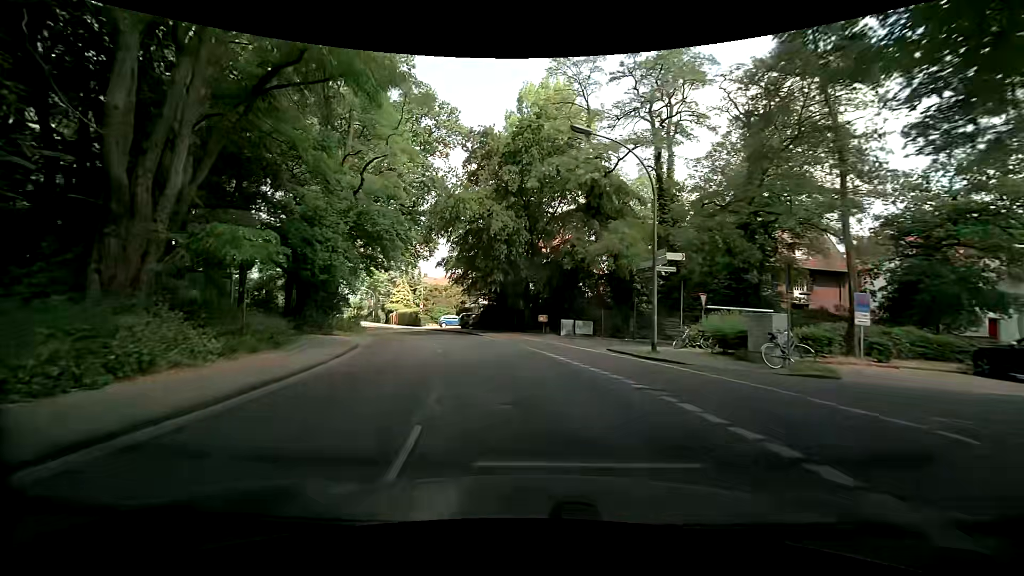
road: tertiary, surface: asphalt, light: Day
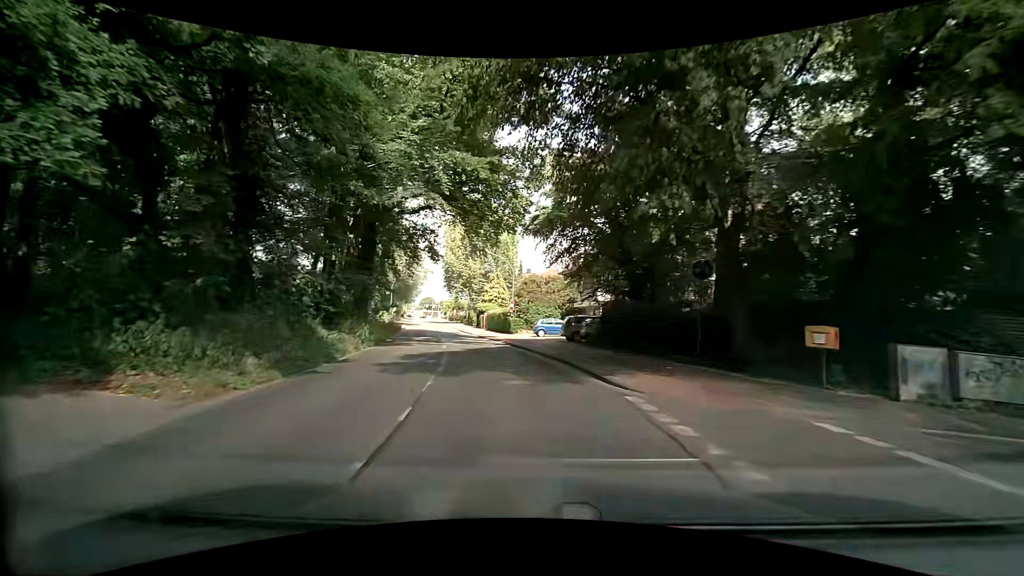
(-2.6, +21.1) m; -13°
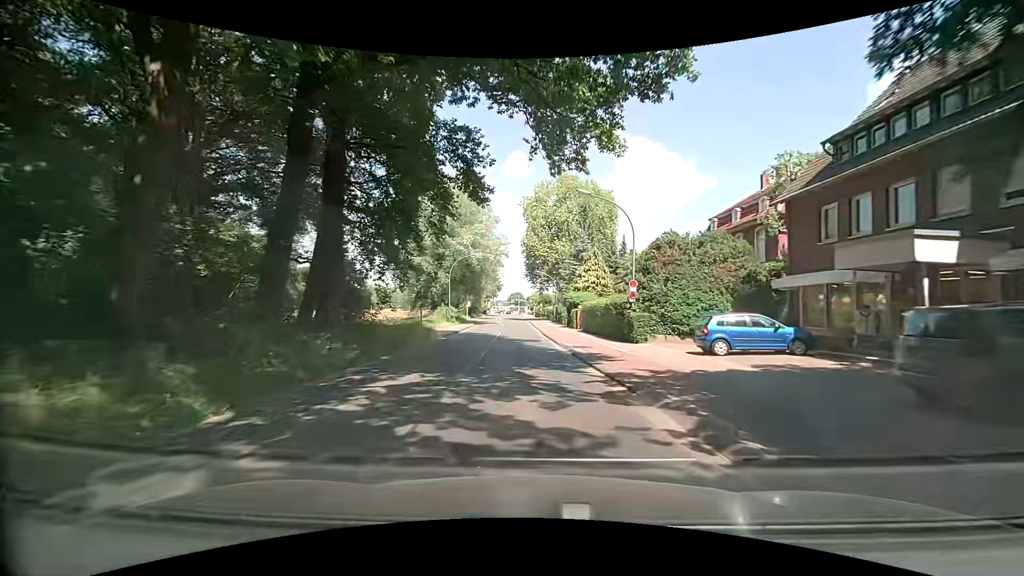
(-2.4, +21.8) m; -10°
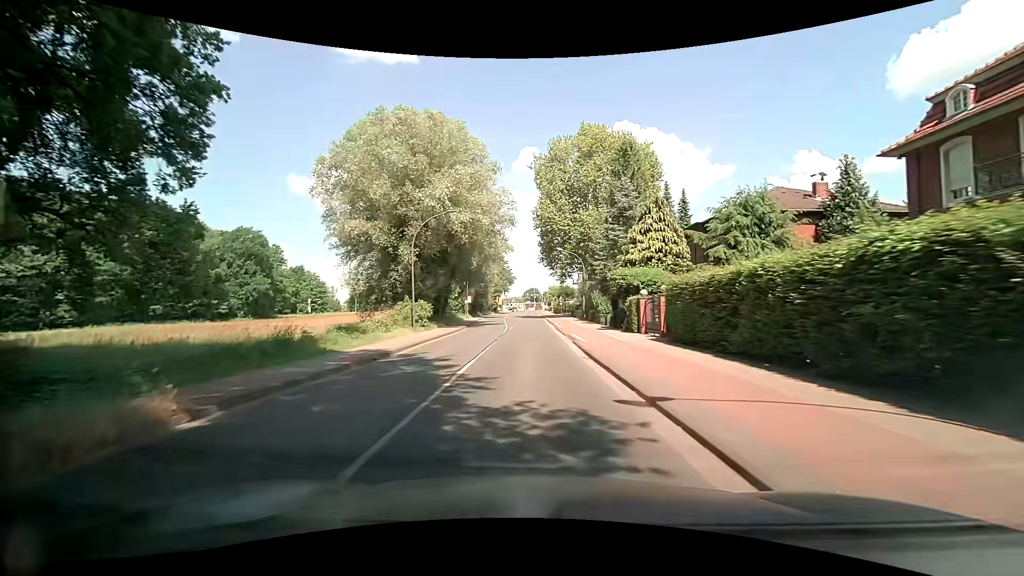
(-0.6, +22.9) m; -4°
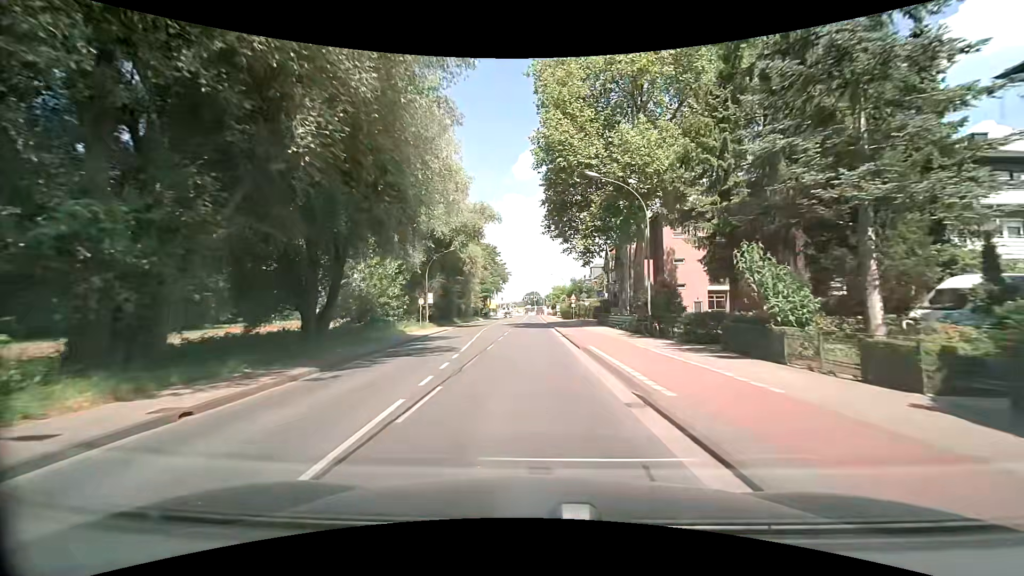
(+0.4, +30.6) m; +1°
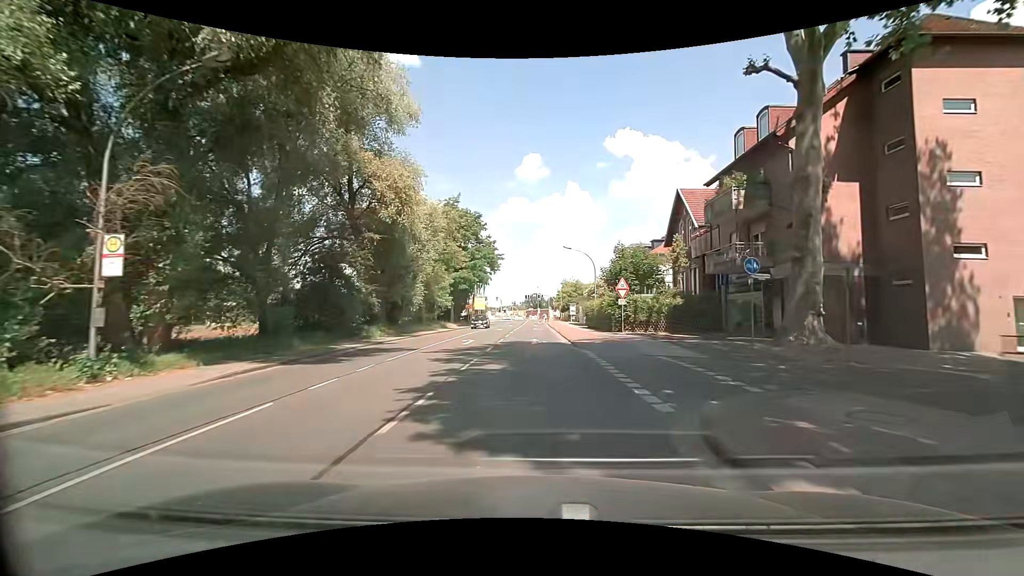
(-0.3, +37.9) m; 0°
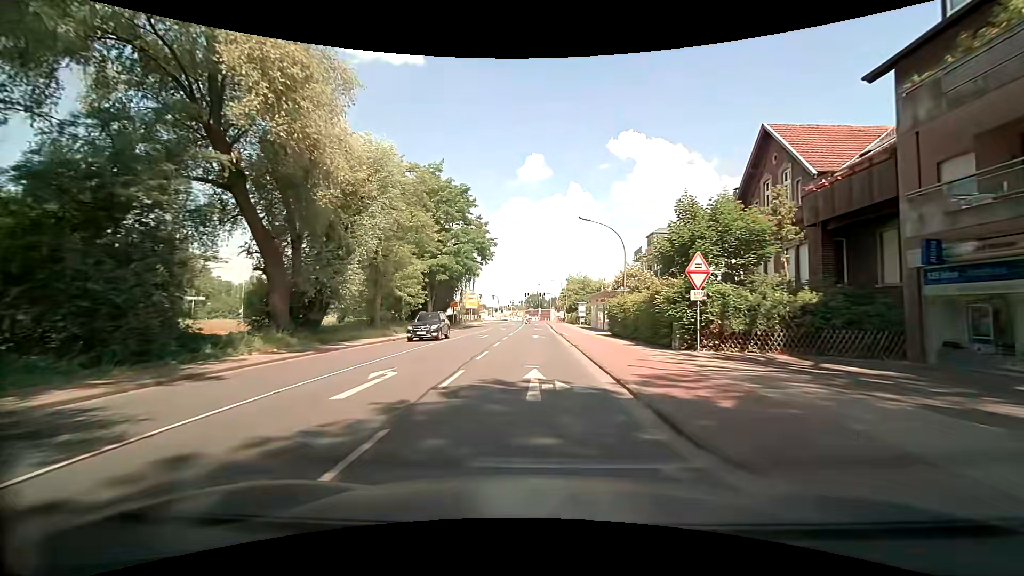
(-0.1, +15.2) m; -1°
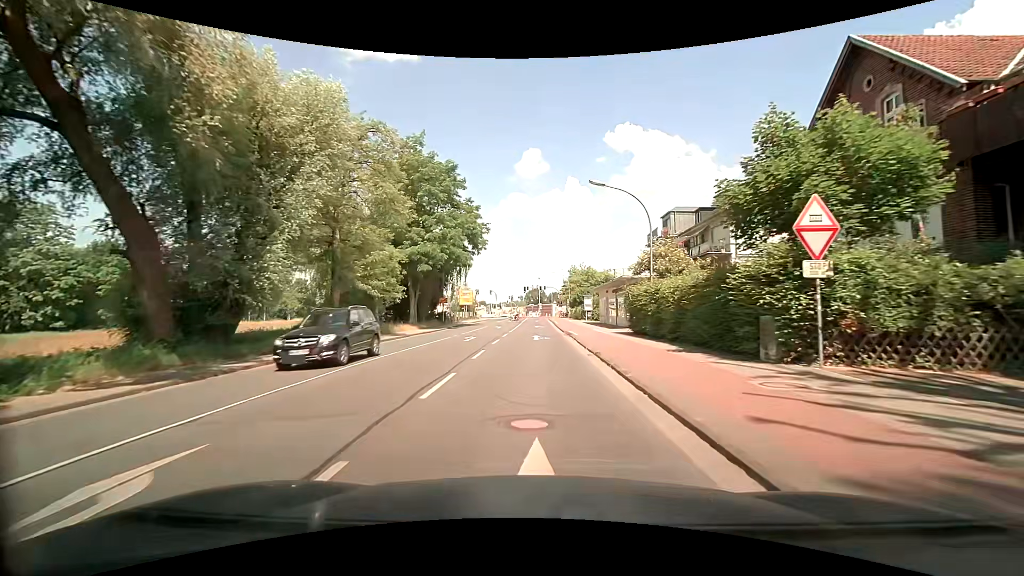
(0.0, +7.6) m; 0°
